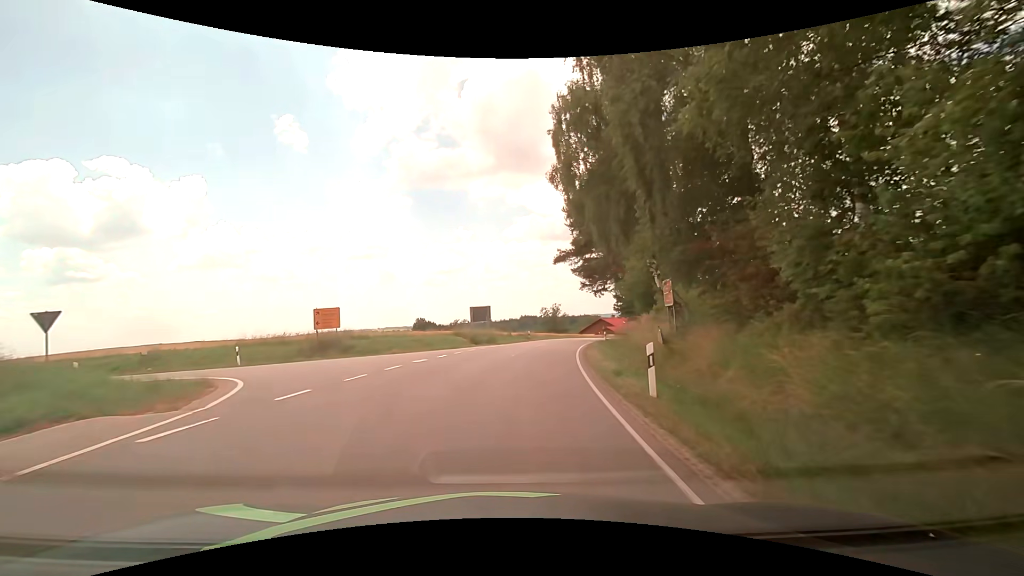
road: tertiary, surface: asphalt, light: Day
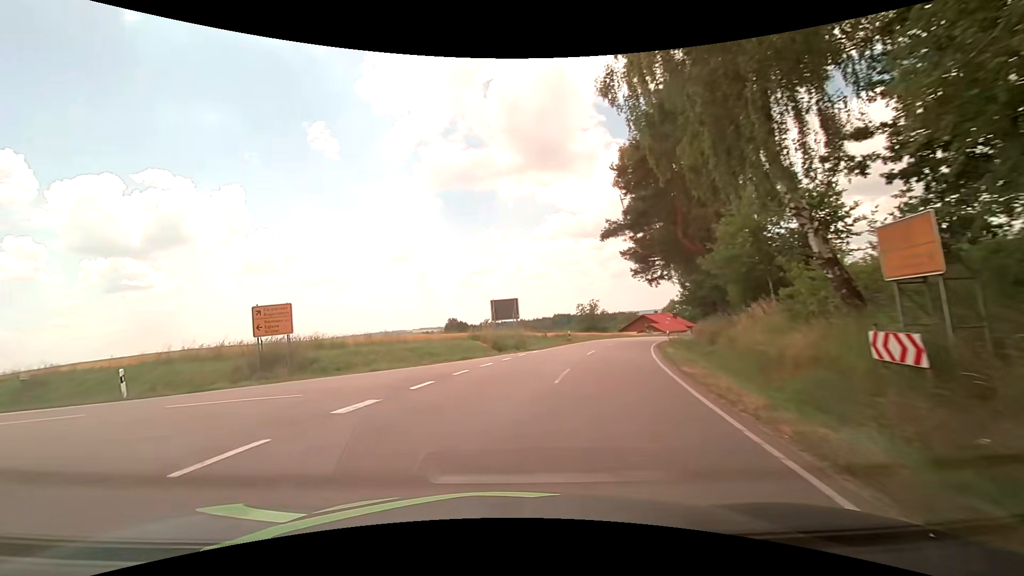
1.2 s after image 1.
(+0.1, +10.3) m; -2°
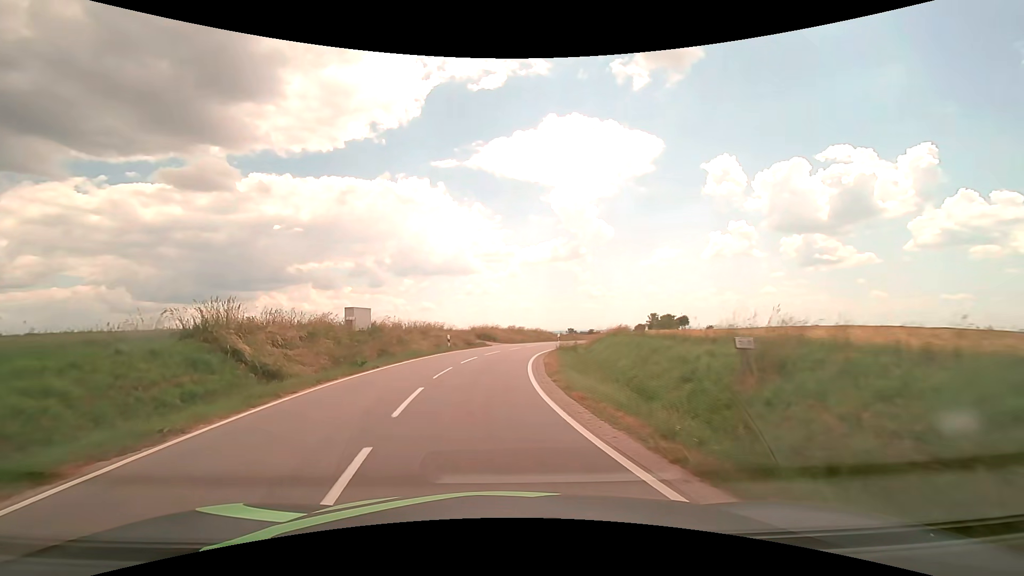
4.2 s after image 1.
(-12.6, +15.9) m; -71°
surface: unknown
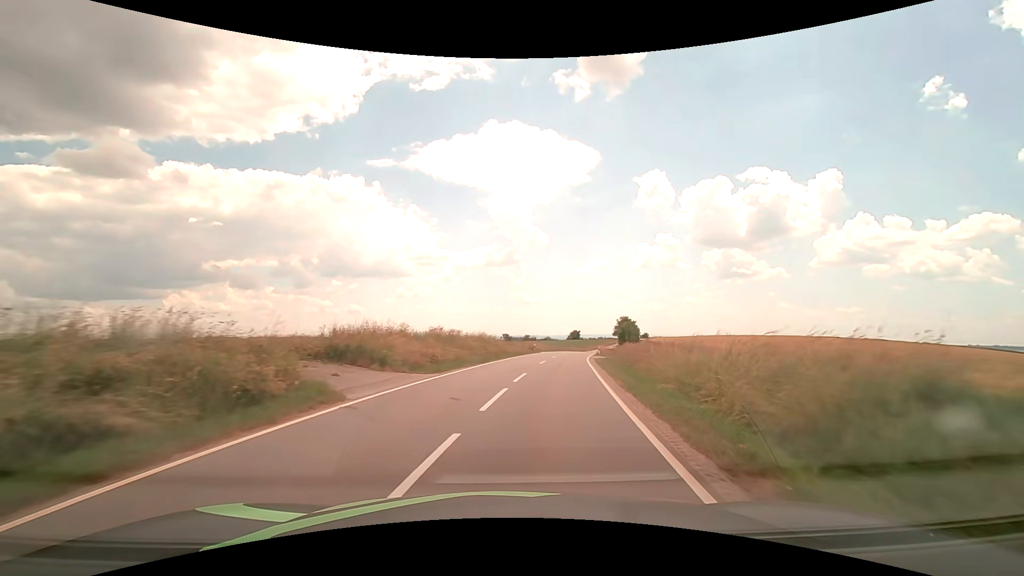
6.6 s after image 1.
(+0.3, +29.5) m; +7°
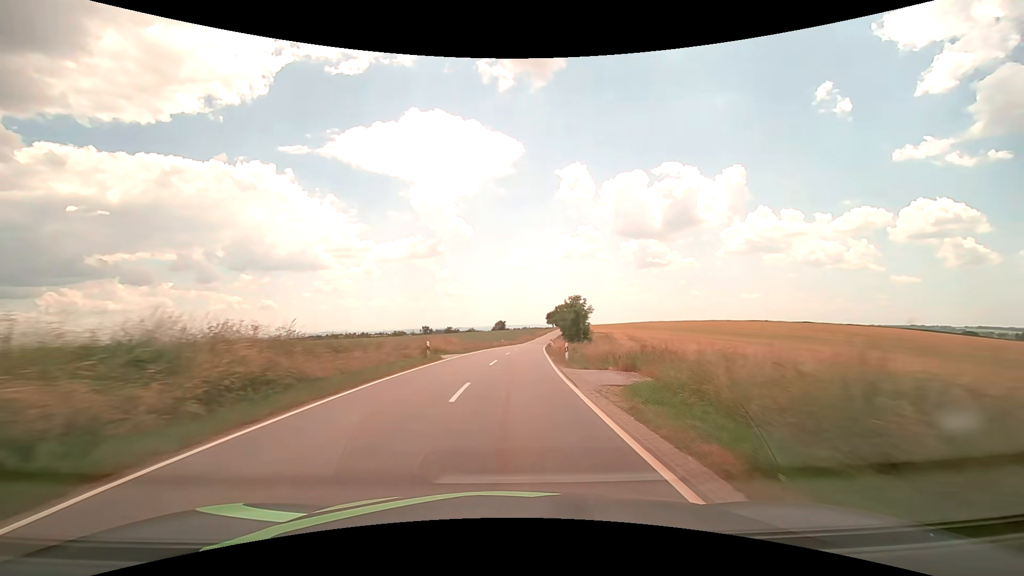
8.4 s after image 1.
(+3.2, +30.1) m; +9°
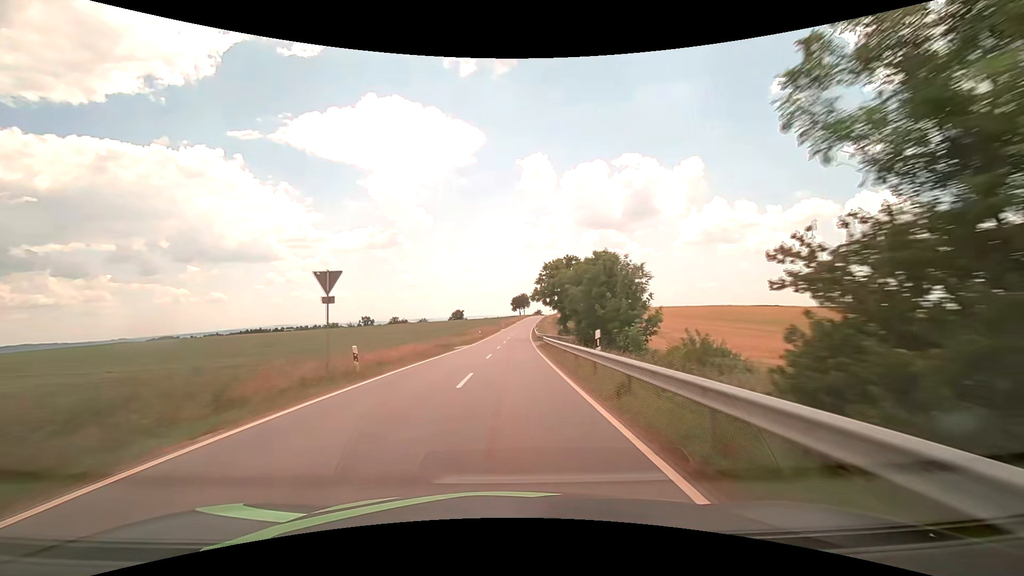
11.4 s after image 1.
(+2.7, +59.2) m; +4°
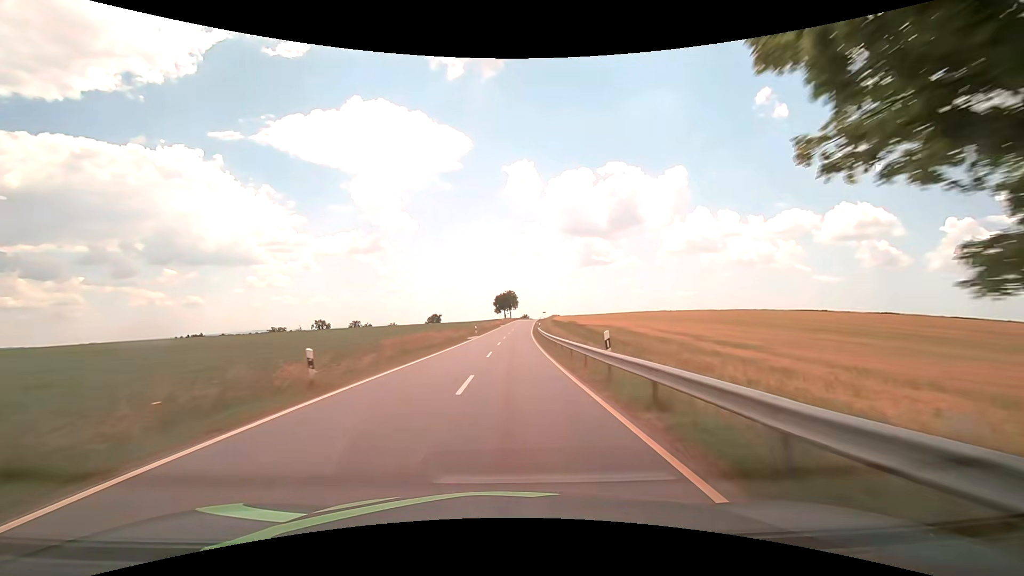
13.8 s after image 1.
(+0.8, +50.5) m; +2°
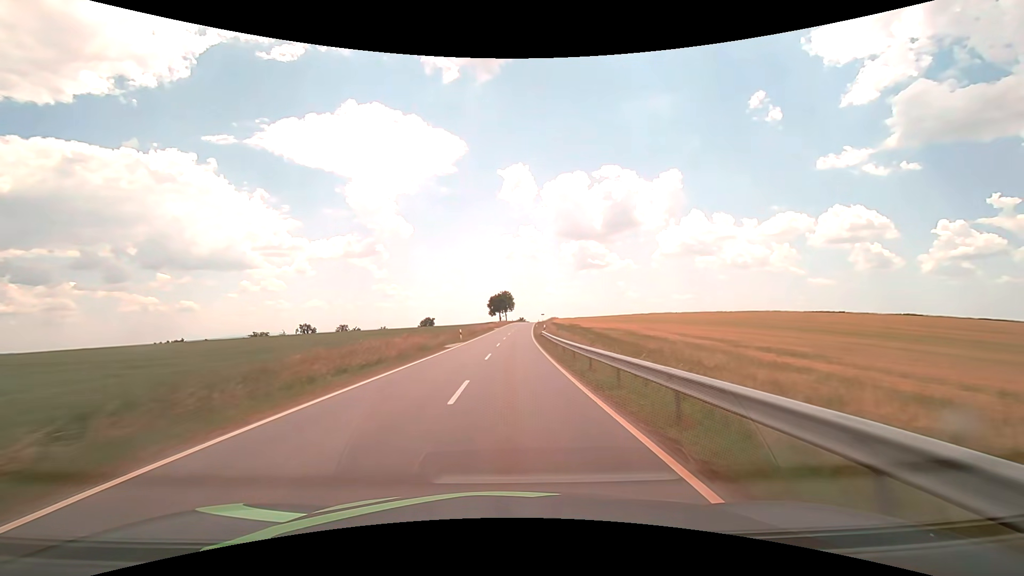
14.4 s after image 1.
(+0.1, +13.3) m; 0°
(0, +10) (0, +20) (0, +30) (+1, +40) (+1, +50) (+1, +60) (+2, +70) (+2, +80) (+3, +90) (+4, +100) m
